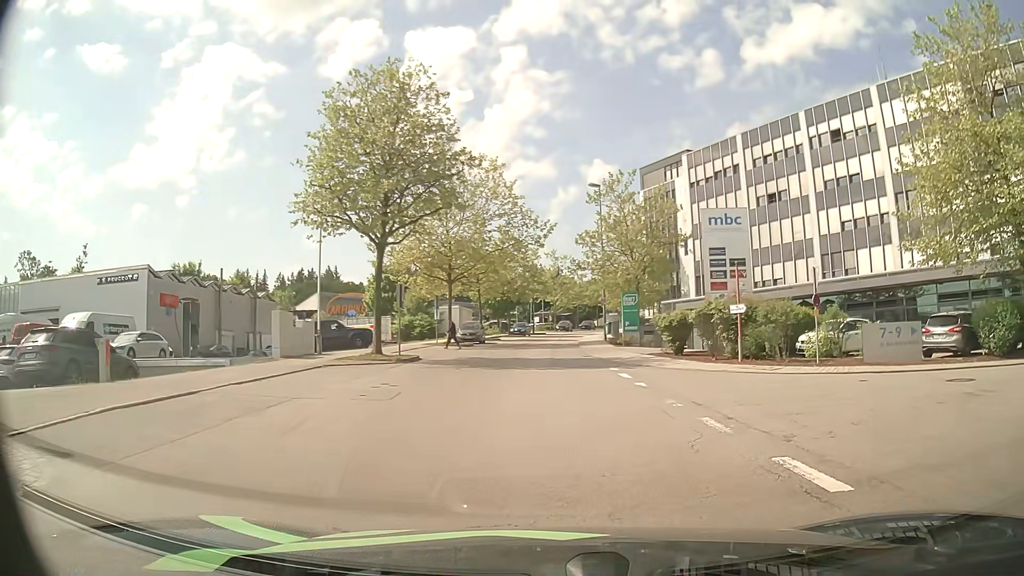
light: Day
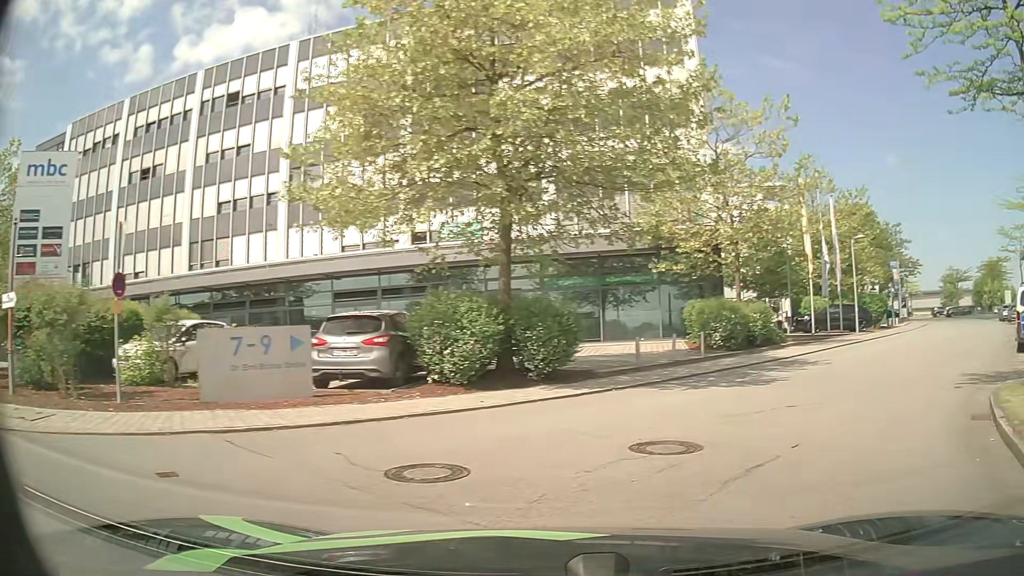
(+3.5, +9.1) m; +52°
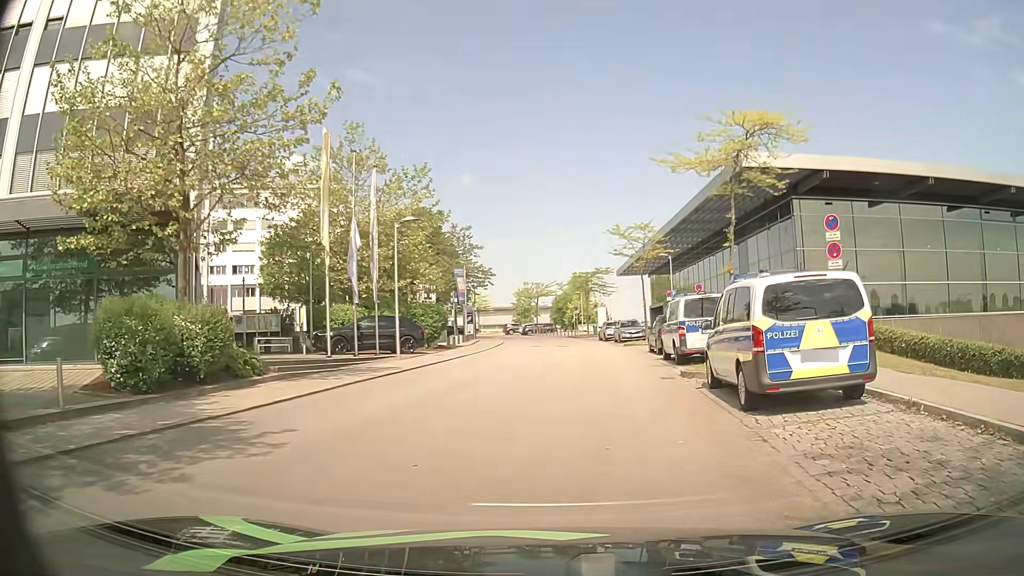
(+4.5, +10.0) m; +38°
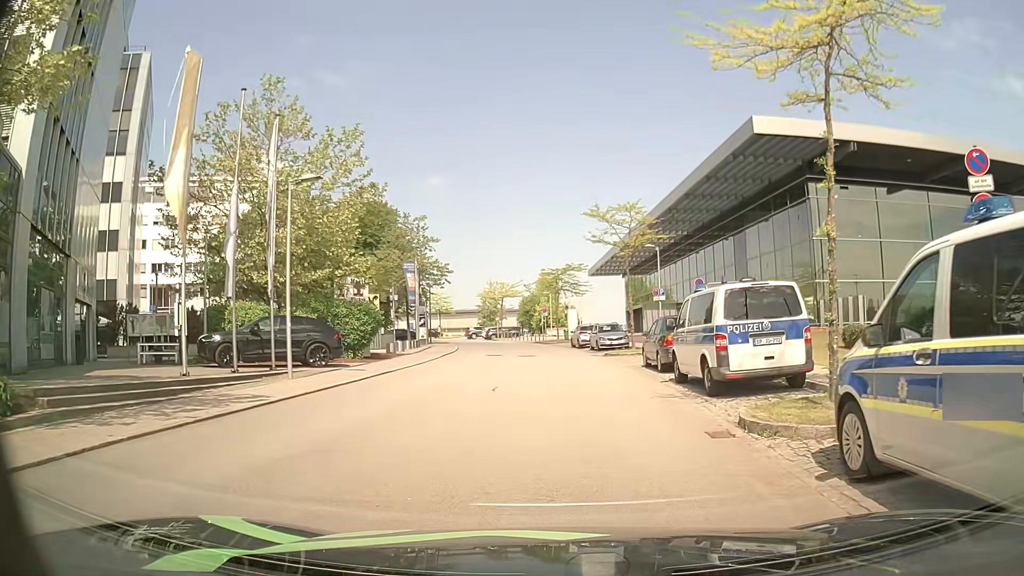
(+0.3, +7.7) m; +3°
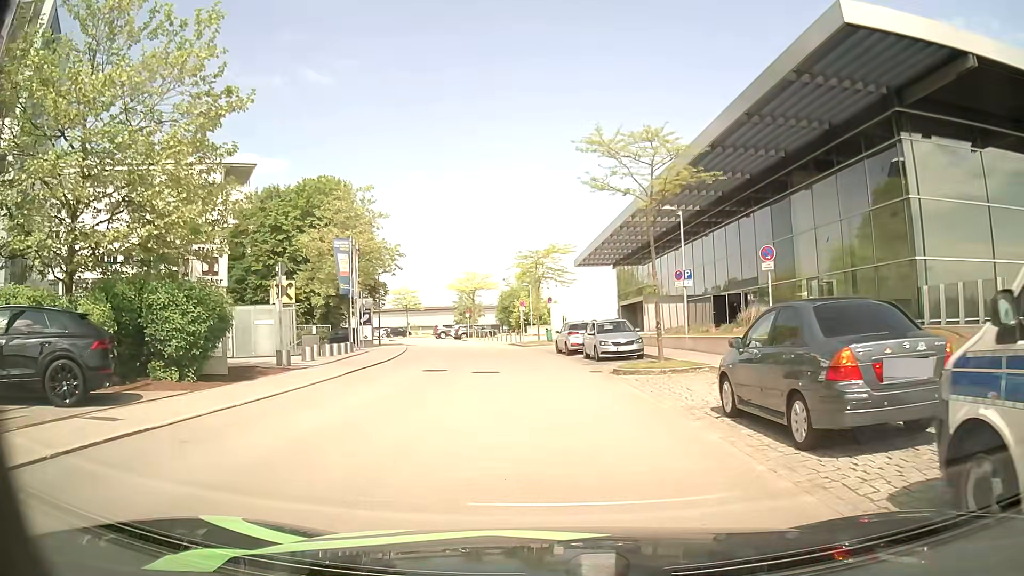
(+0.3, +11.9) m; +1°
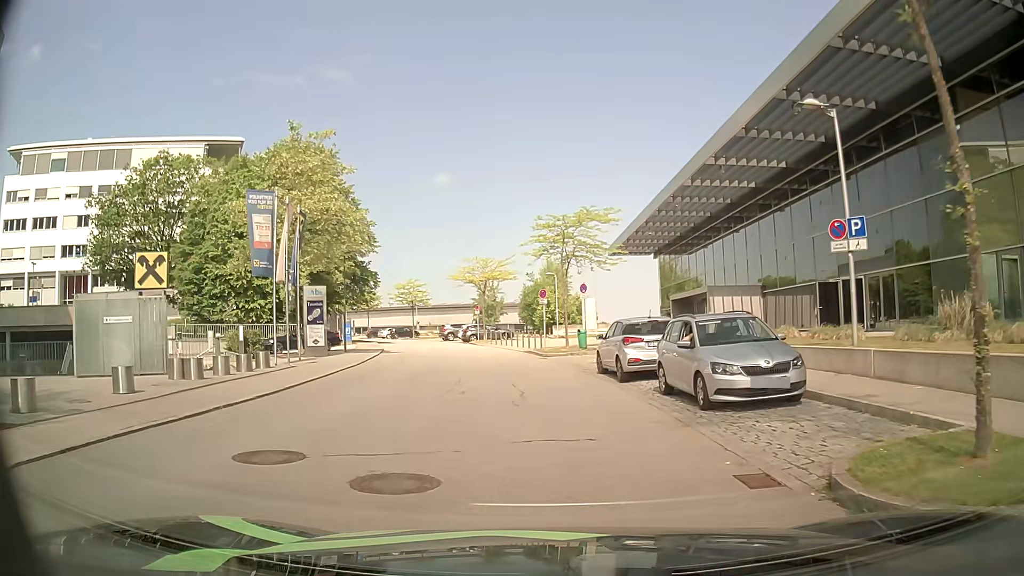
(-0.1, +13.4) m; -2°
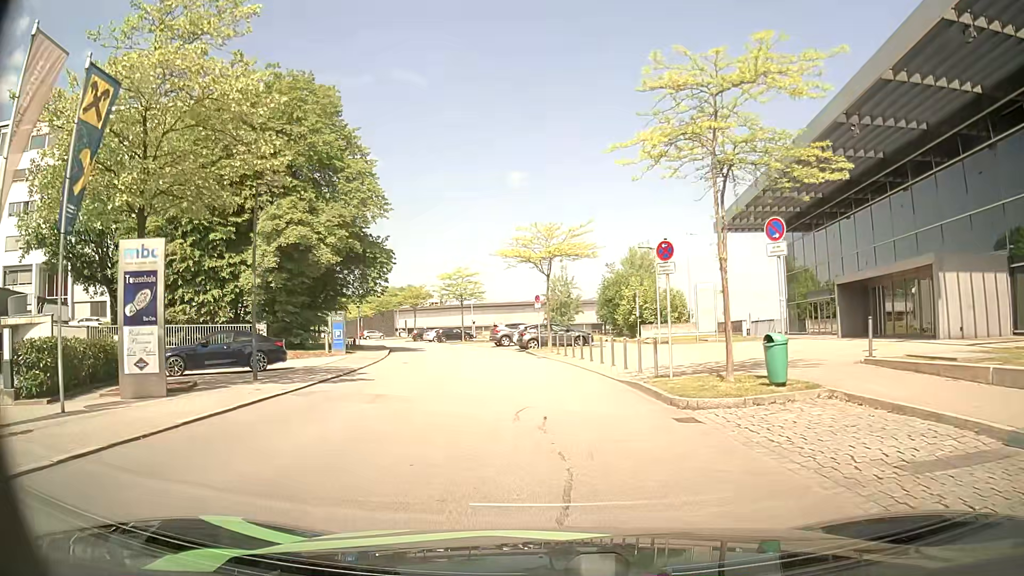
(-0.6, +17.6) m; -6°
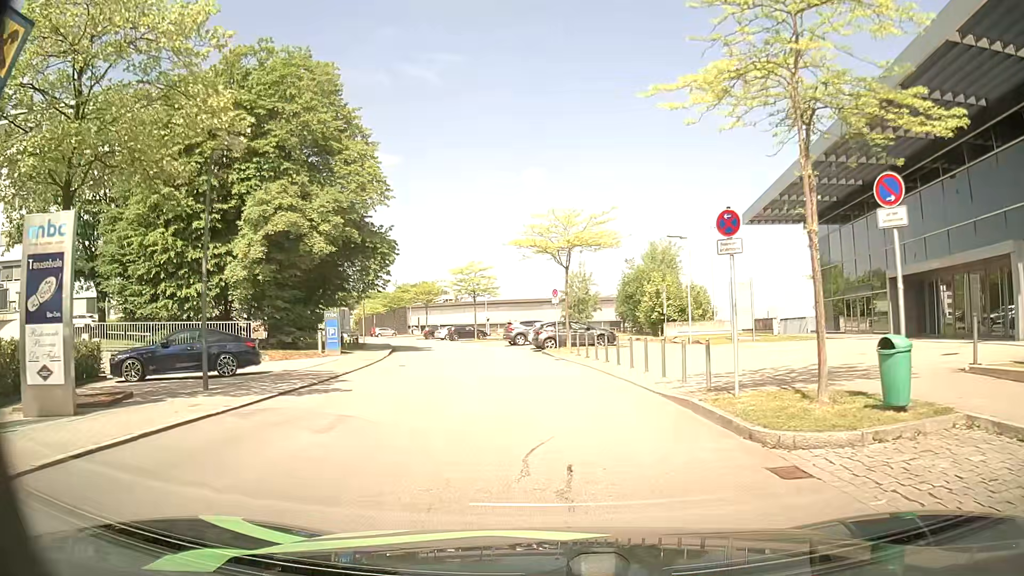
(0.0, +3.5) m; -2°
(0, +10) (0, +20) (-2, +30) (-3, +40) (-6, +49) (-9, +59) (-12, +68) (-16, +78) (-19, +87) (-23, +96) m
